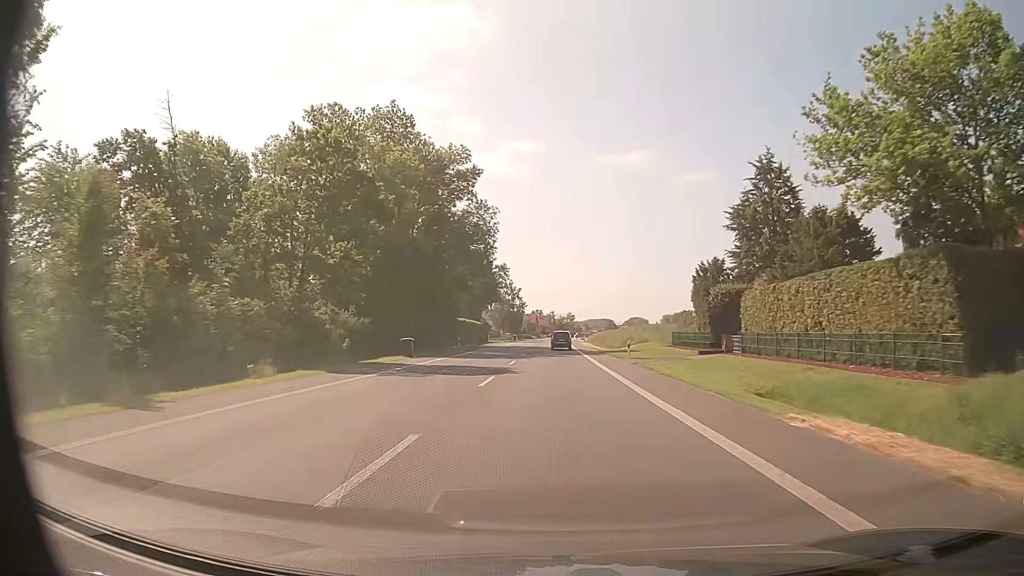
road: primary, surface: asphalt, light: Day
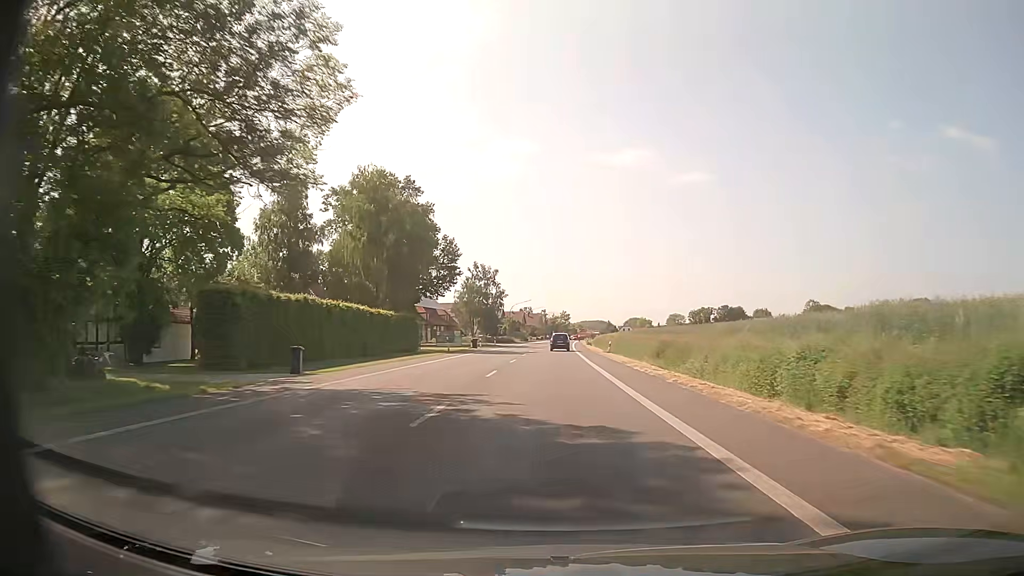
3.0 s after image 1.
(+0.3, +56.3) m; +1°
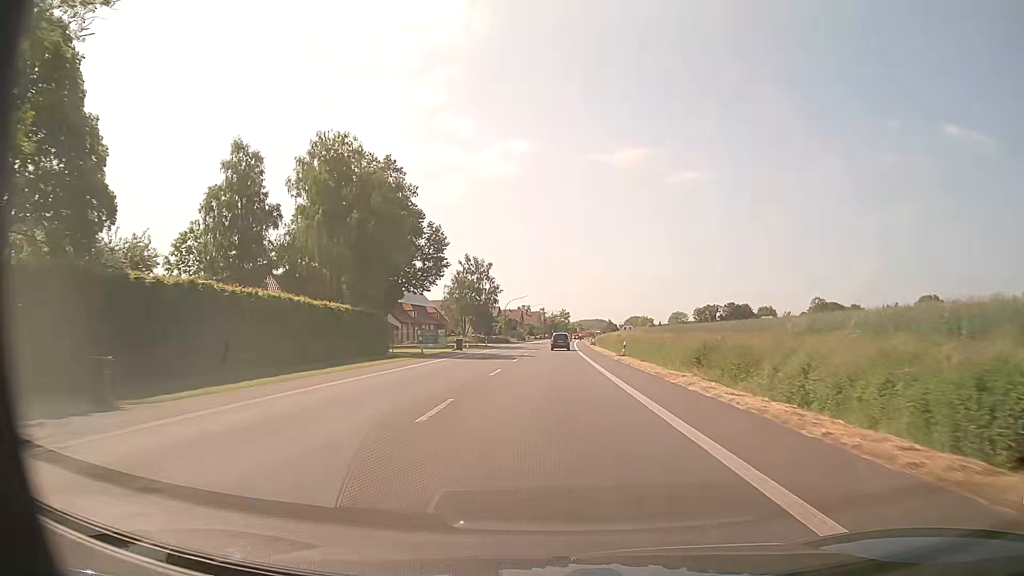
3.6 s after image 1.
(0.0, +11.3) m; 0°
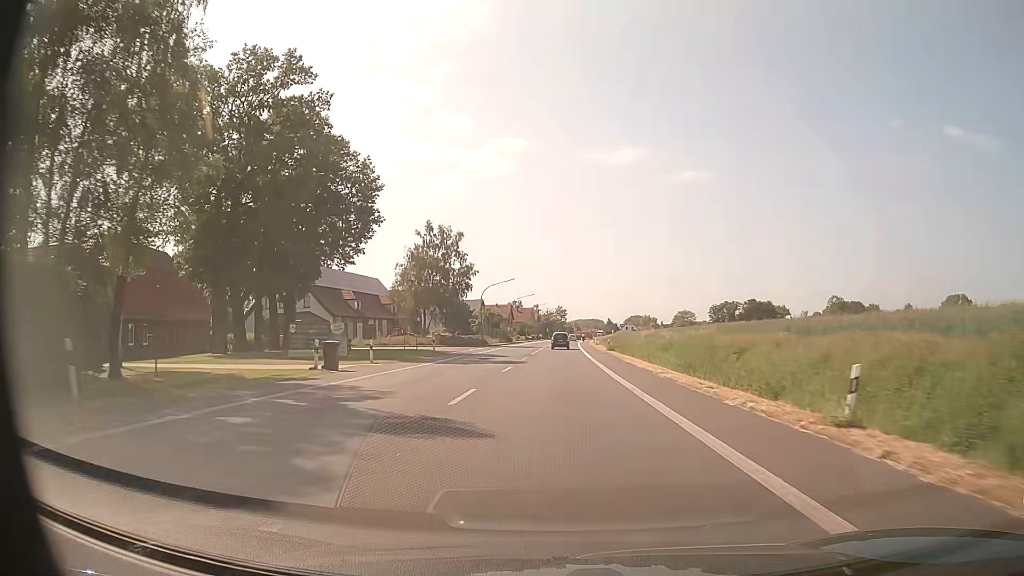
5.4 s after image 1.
(+0.1, +33.8) m; 0°
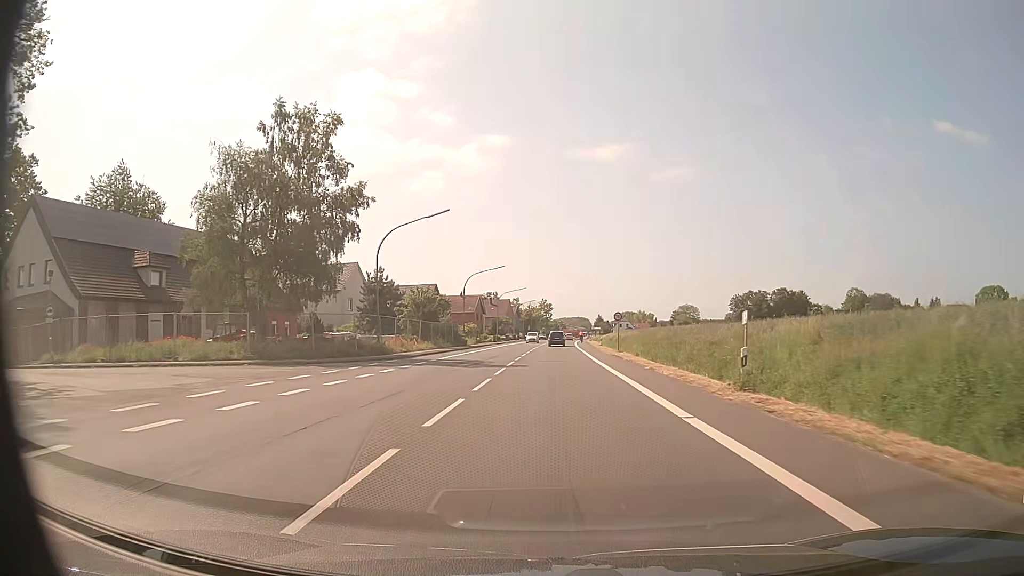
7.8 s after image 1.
(+0.4, +45.2) m; +1°
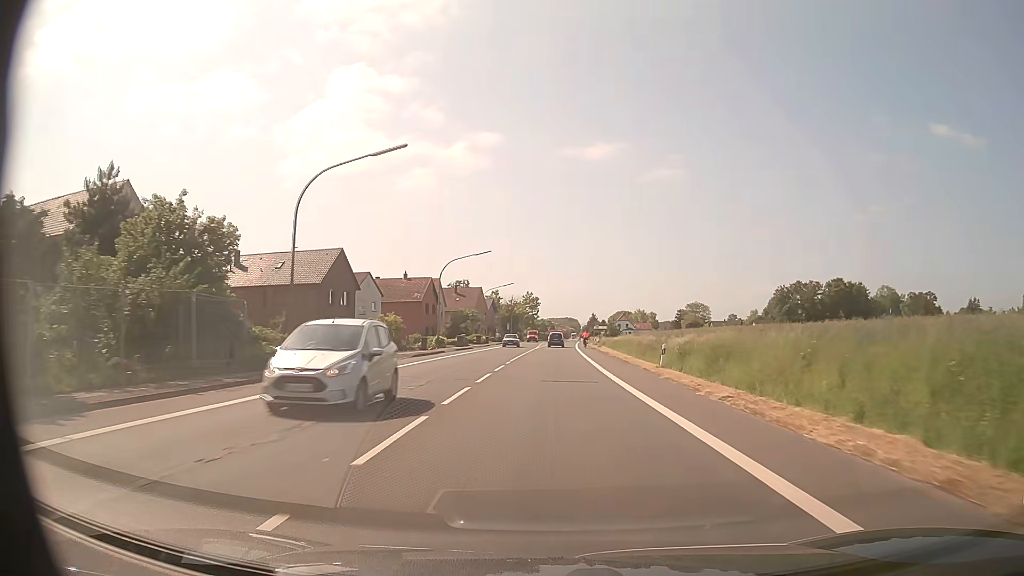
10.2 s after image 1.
(+0.3, +45.2) m; +1°
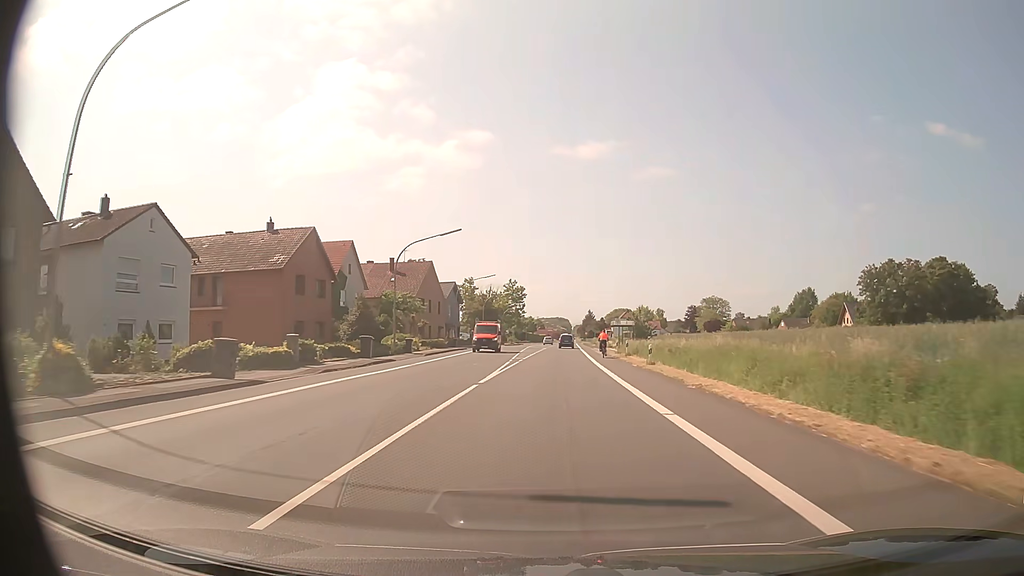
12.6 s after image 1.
(+0.3, +45.1) m; +1°
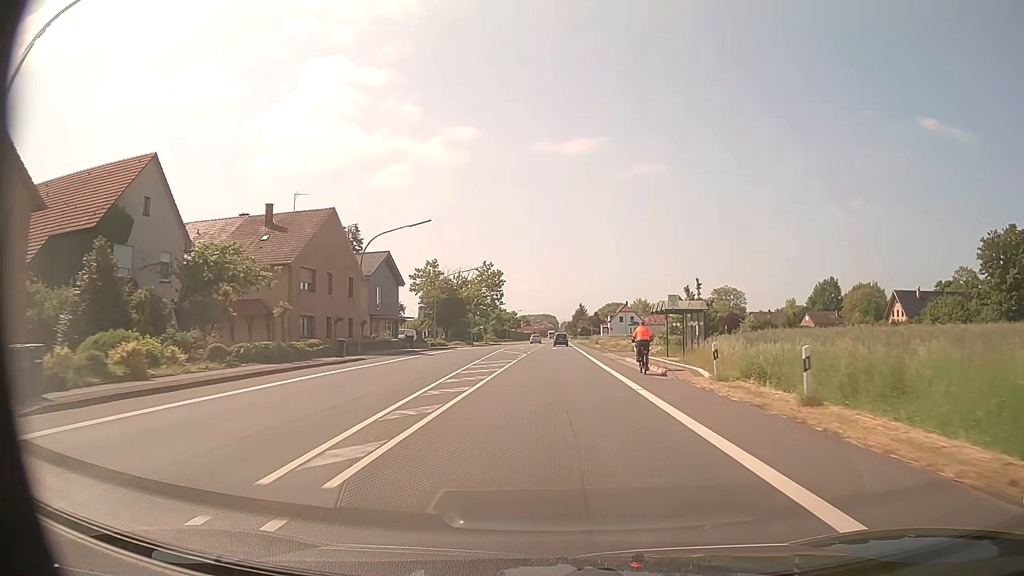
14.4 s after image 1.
(+0.3, +33.8) m; +1°
(0, +10) (0, +20) (0, +30) (0, +40) (0, +50) (+1, +60) (+1, +70) (+1, +80) (+1, +90) (+1, +100) m
